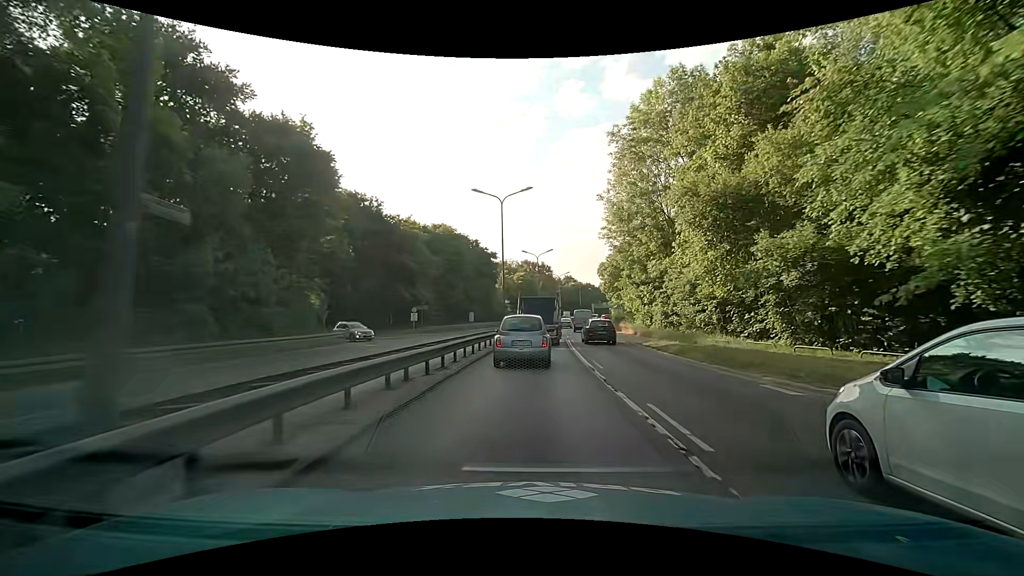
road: trunk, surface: asphalt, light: Day
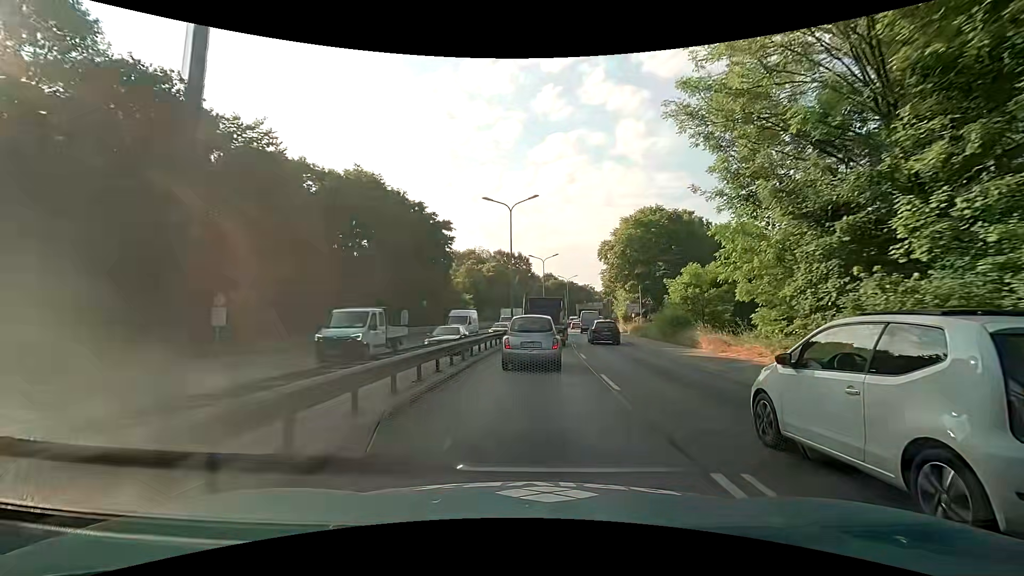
(+0.9, +29.8) m; +3°
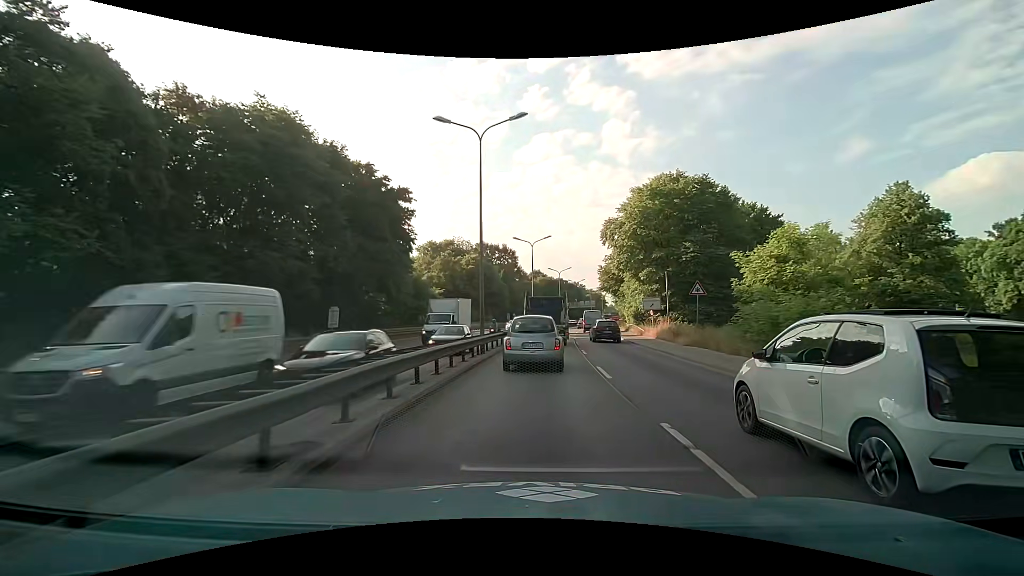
(+0.1, +14.6) m; +1°
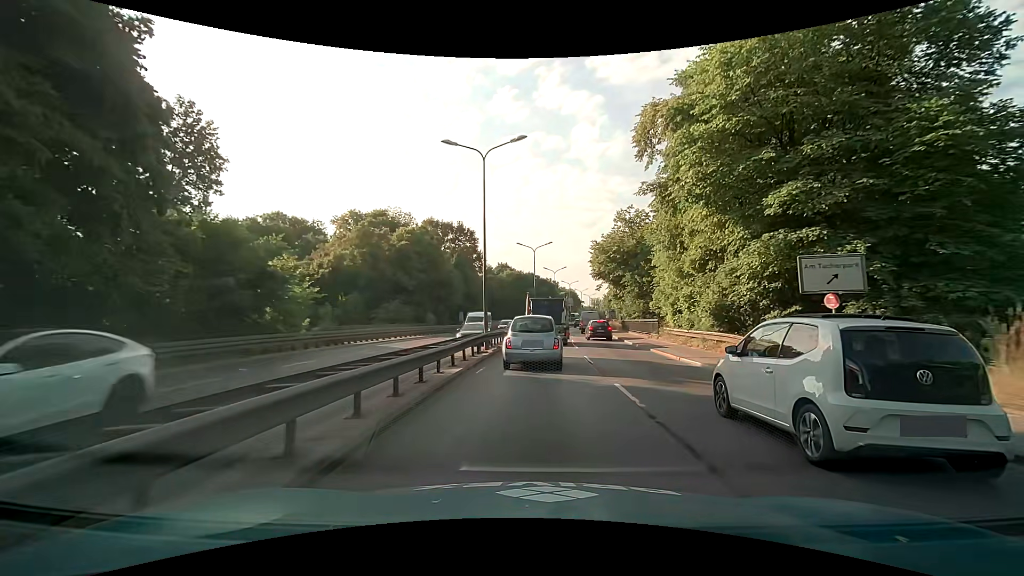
(+0.9, +29.7) m; +3°
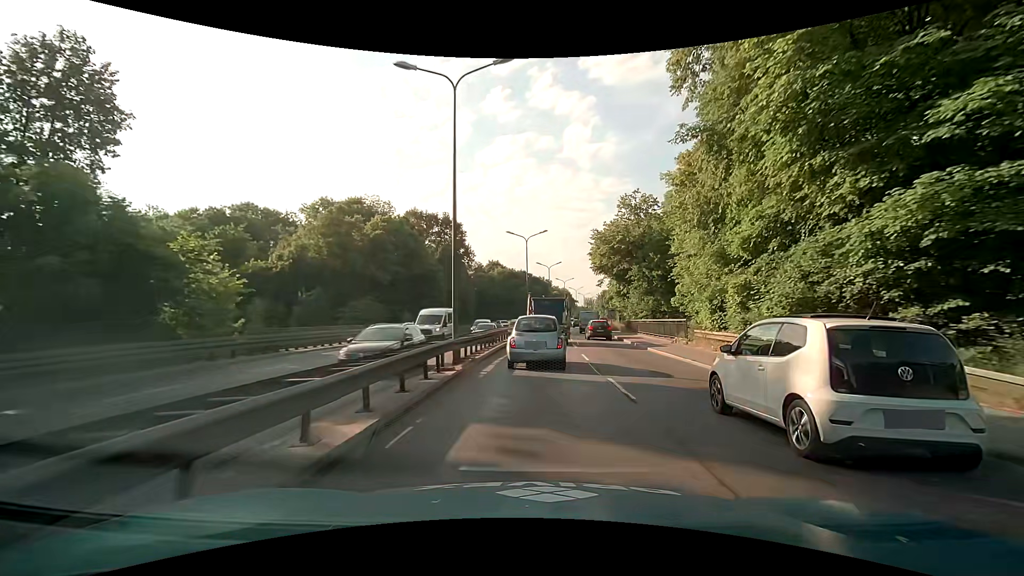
(+0.1, +7.6) m; +1°
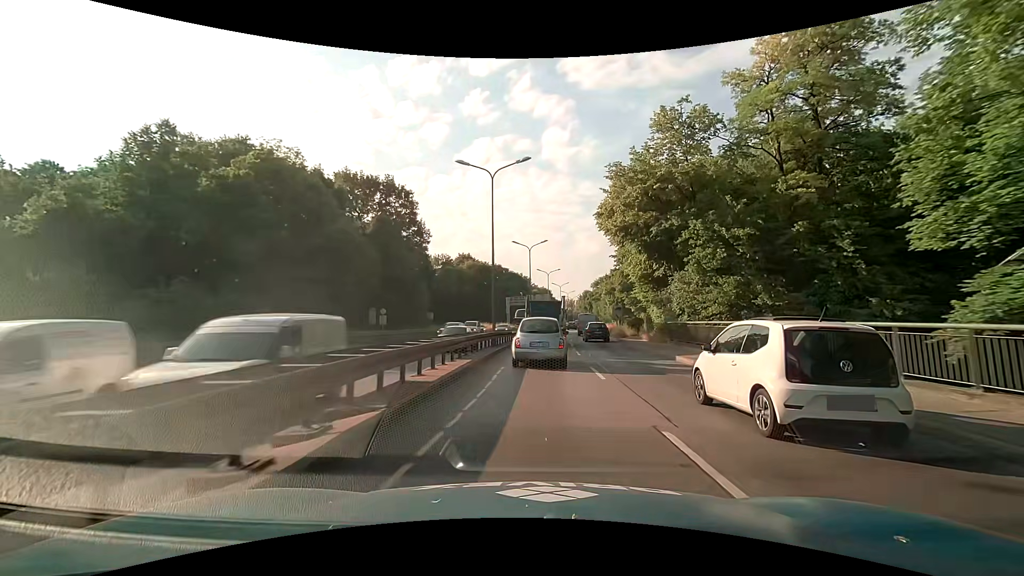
(+0.7, +22.9) m; +3°
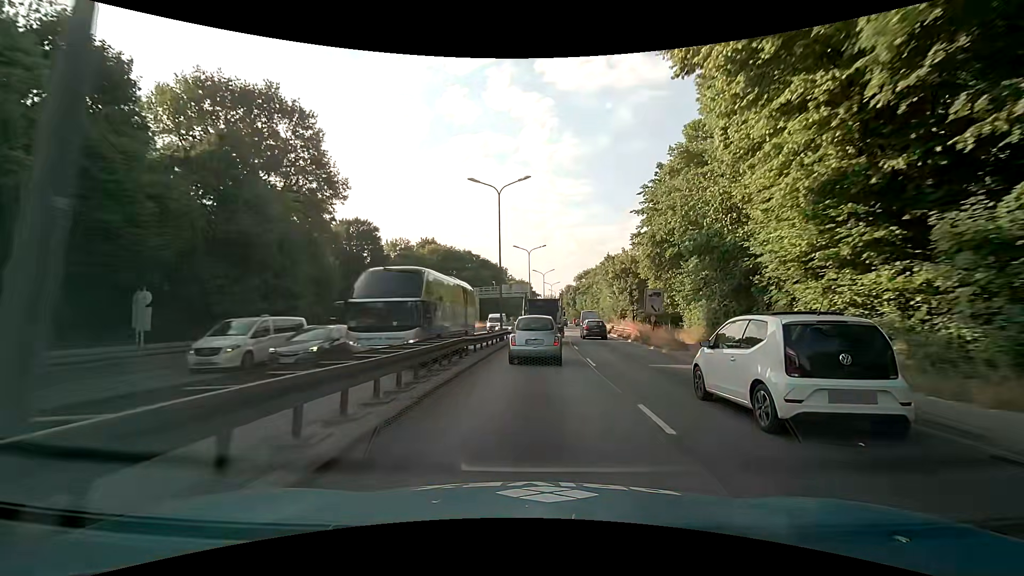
(+0.5, +24.2) m; +2°
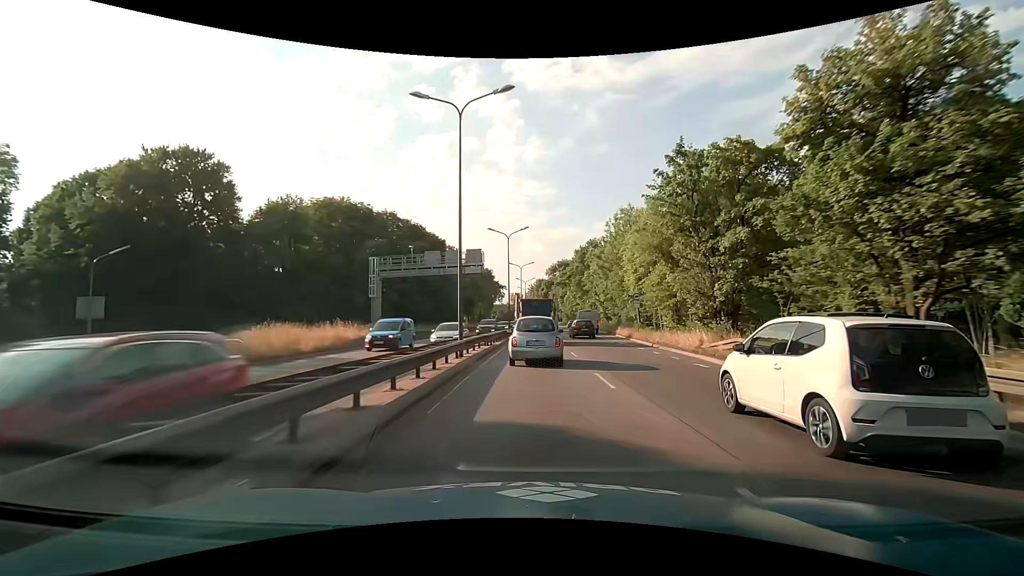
(+1.4, +41.3) m; +4°
(0, +10) (0, +20) (0, +30) (+1, +40) (+1, +50) (+1, +60) (+1, +70) (+2, +80) (+2, +90) (+2, +100) m
